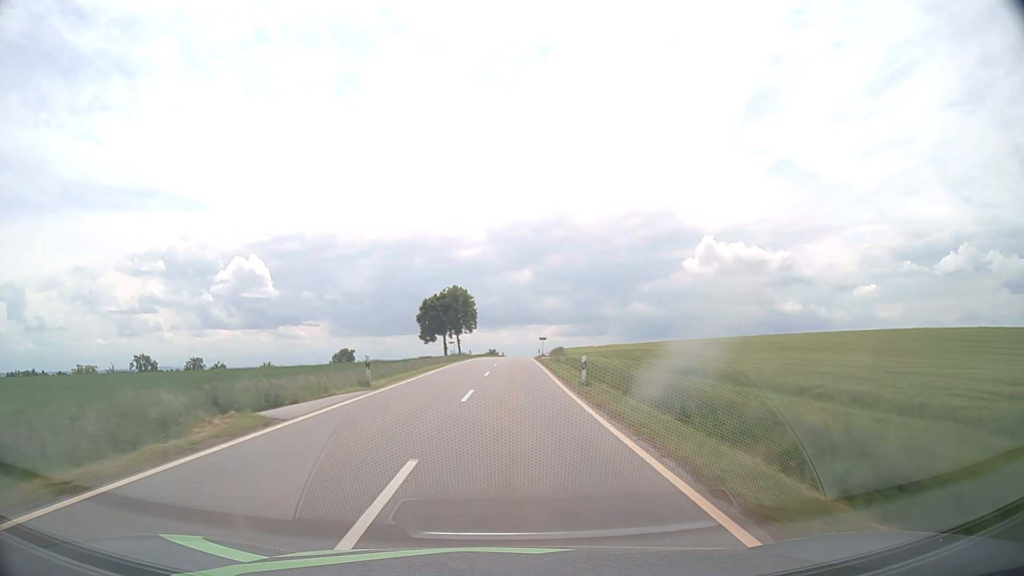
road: tertiary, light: Day
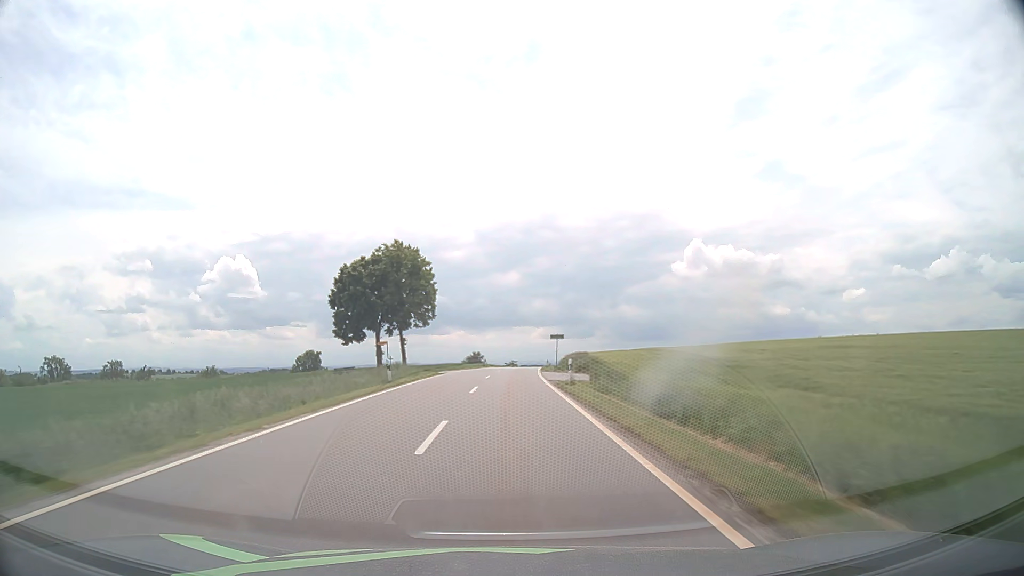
(+0.4, +44.3) m; +1°
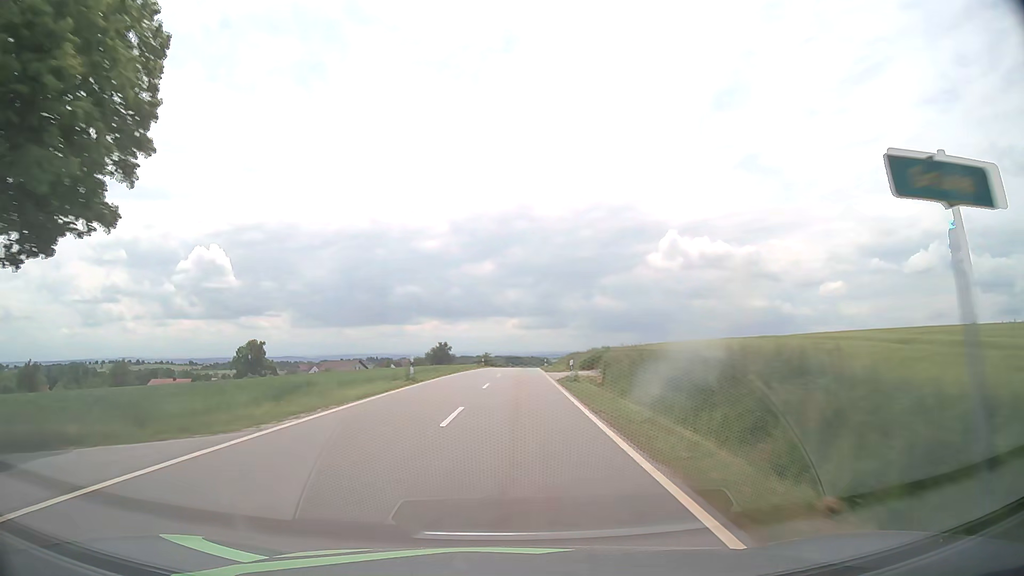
(+0.6, +45.6) m; +2°
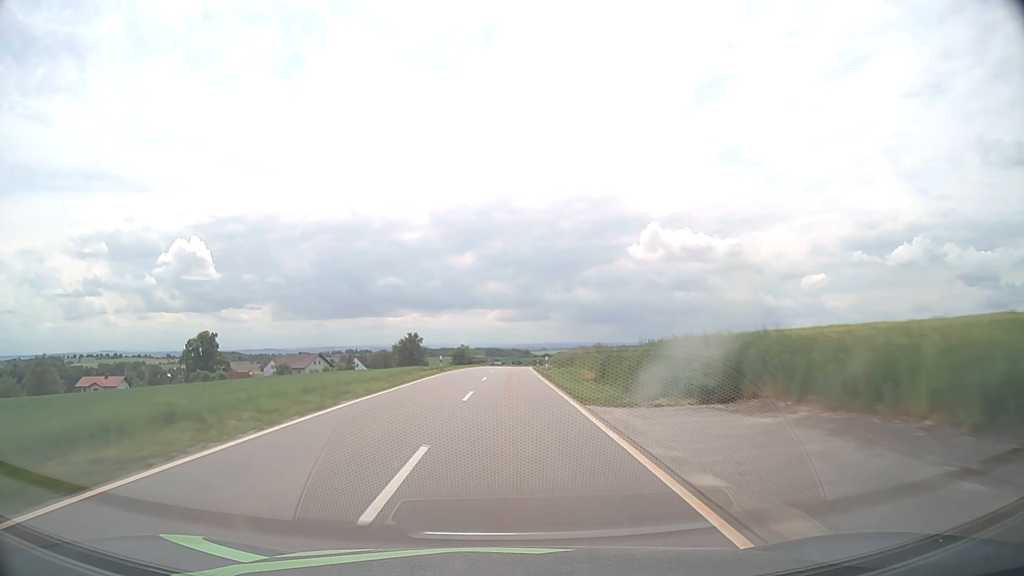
(+0.6, +30.9) m; +2°
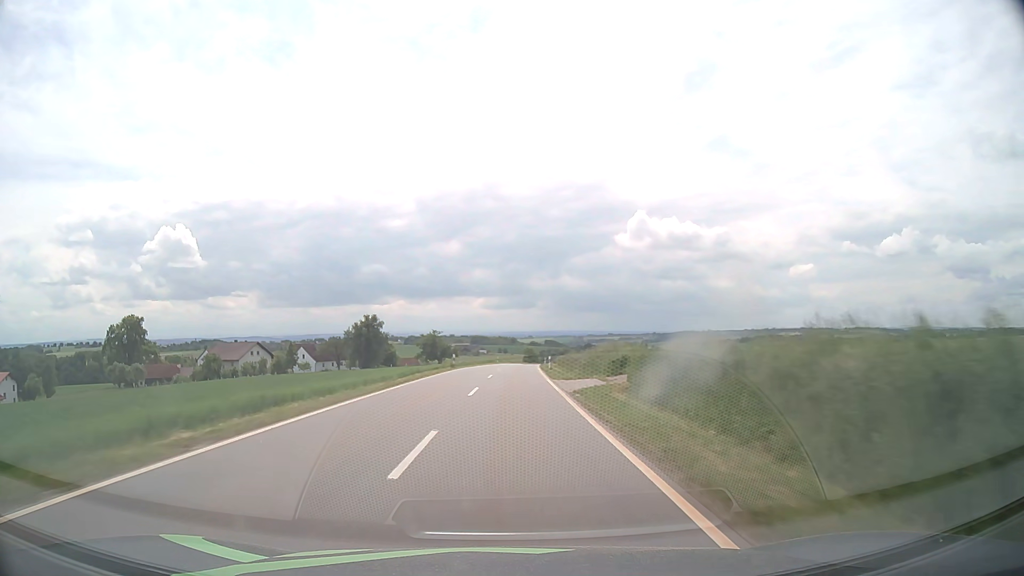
(+0.4, +47.0) m; +1°
(0, +10) (0, +20) (0, +30) (+1, +40) (+1, +50) (+1, +60) (+2, +70) (+2, +80) (+3, +90) (+4, +100) m
